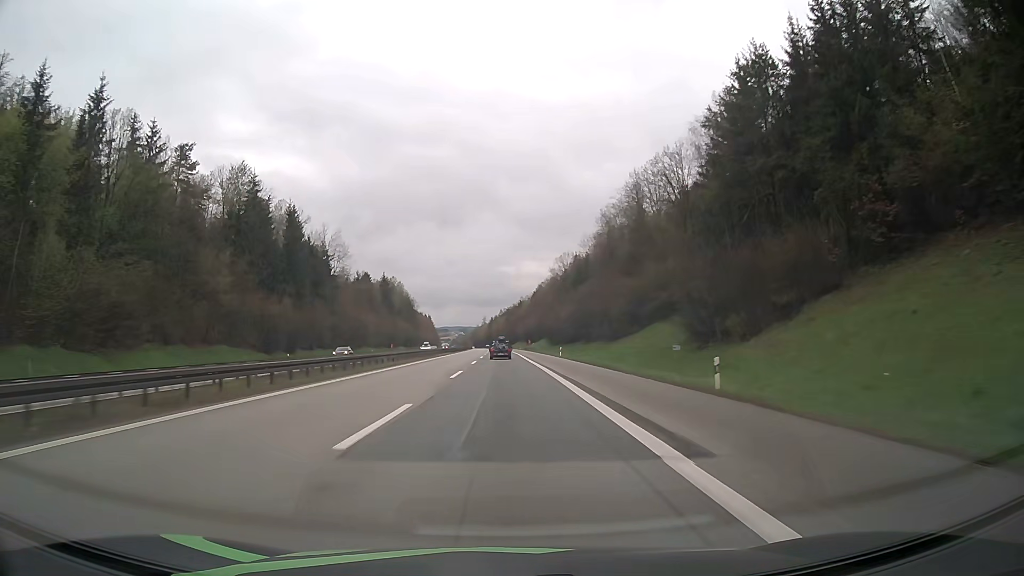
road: motorway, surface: asphalt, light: Day
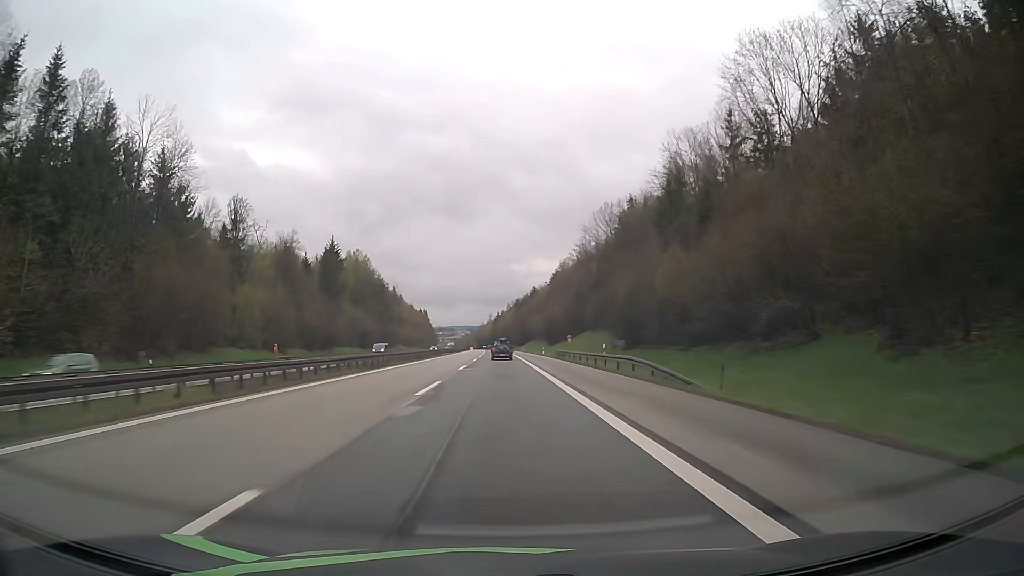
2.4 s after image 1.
(-0.5, +80.4) m; -1°
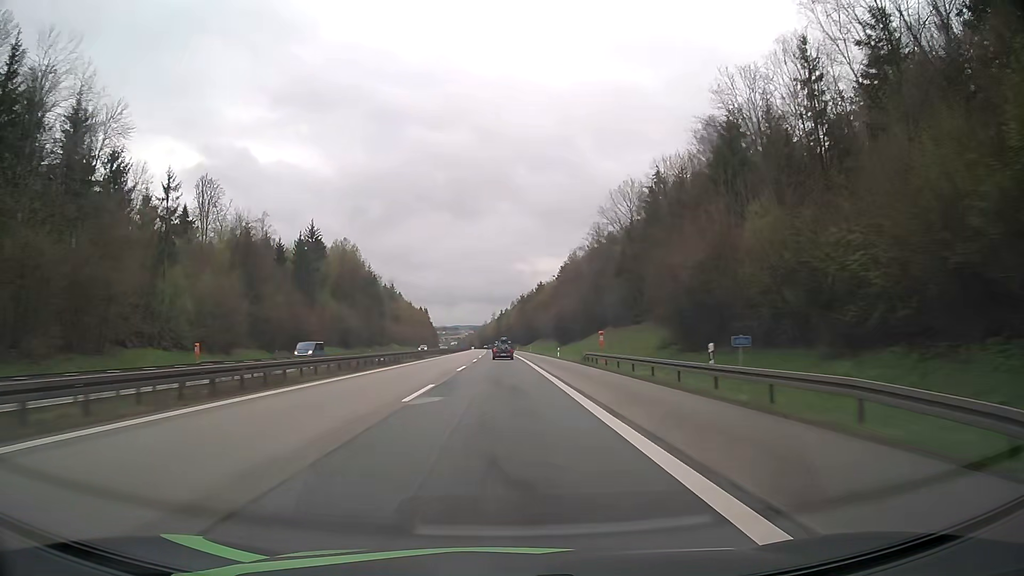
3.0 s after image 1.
(0.0, +20.0) m; 0°
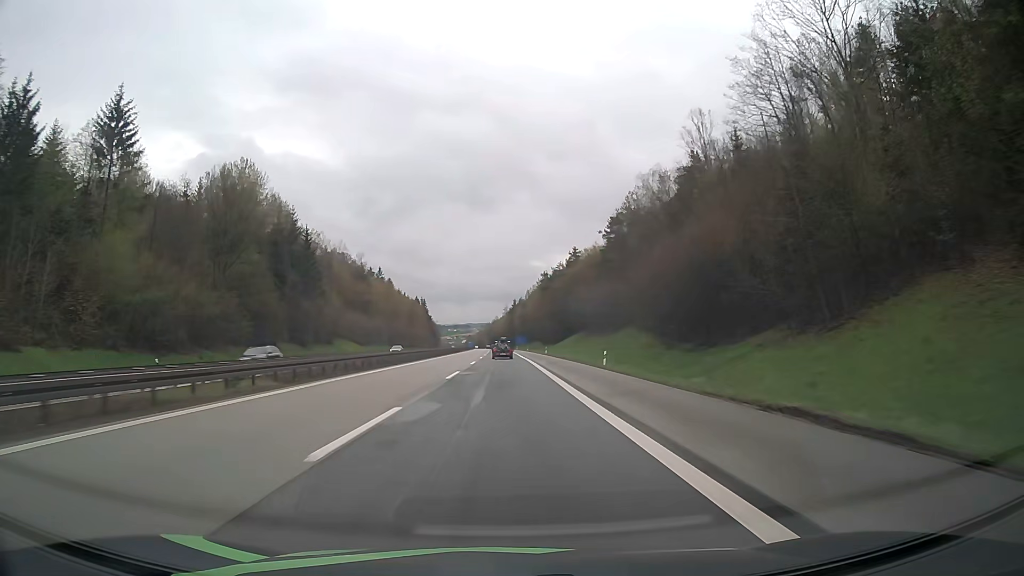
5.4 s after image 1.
(-0.8, +80.0) m; -1°
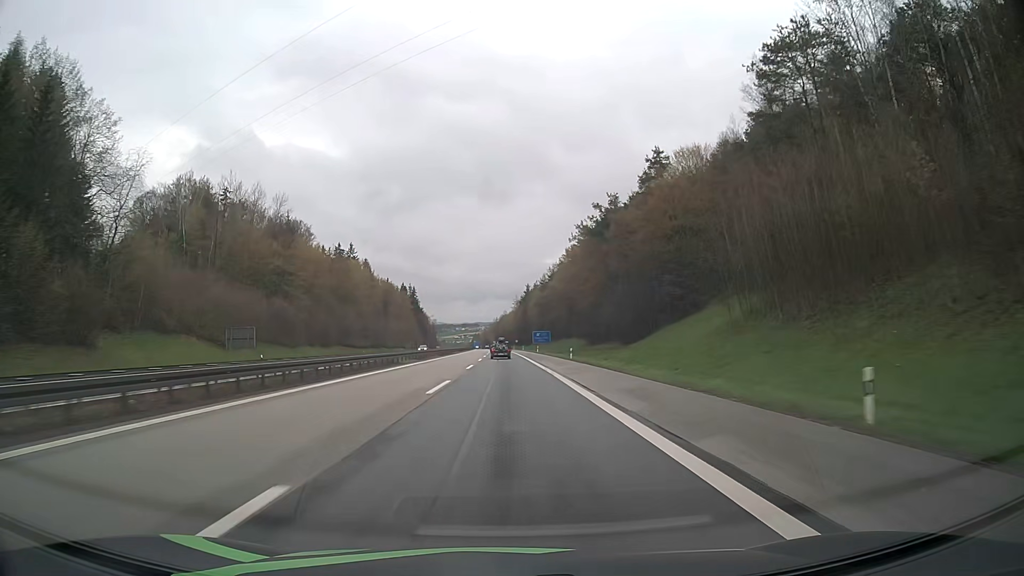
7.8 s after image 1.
(-0.6, +79.8) m; -1°
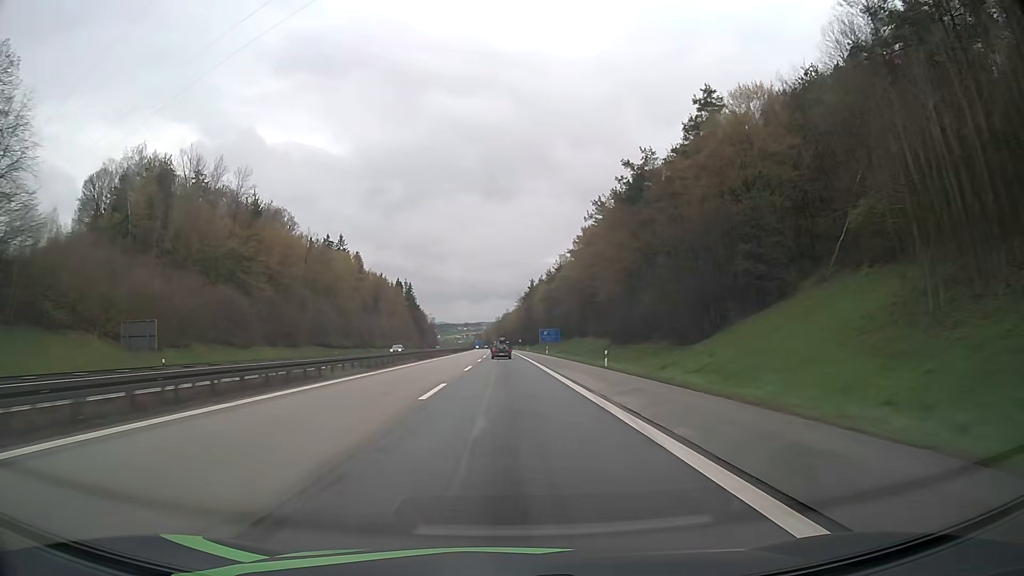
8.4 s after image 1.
(0.0, +19.9) m; 0°
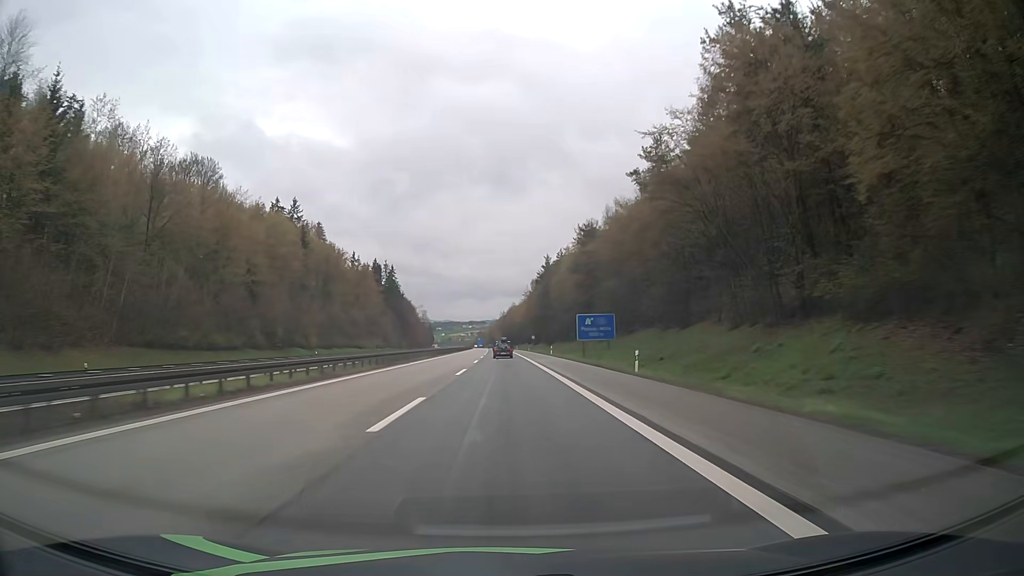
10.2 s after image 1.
(-0.4, +59.8) m; 0°
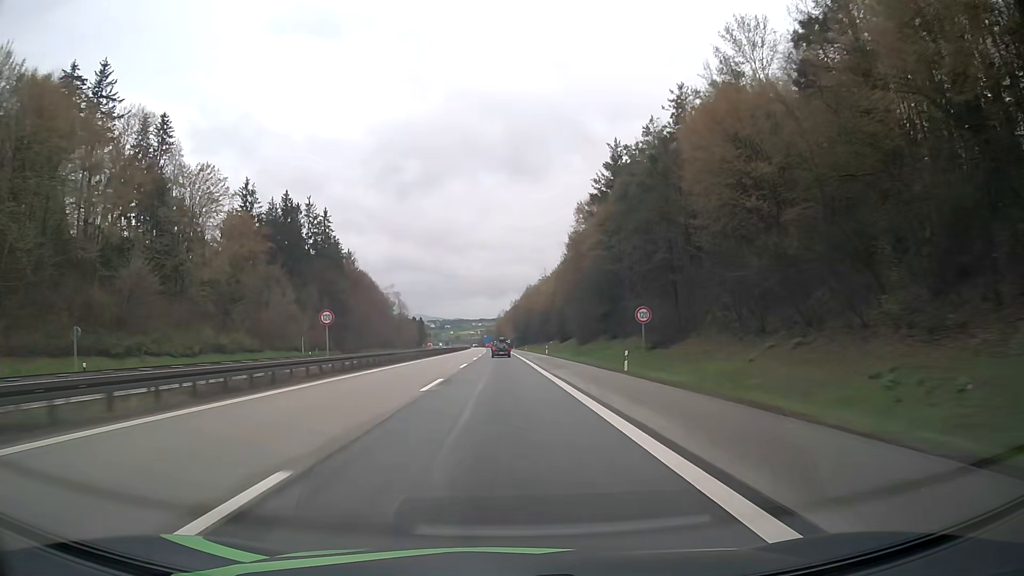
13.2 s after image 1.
(-1.0, +99.6) m; -1°
(0, +10) (0, +20) (0, +30) (0, +40) (0, +50) (0, +60) (-1, +70) (-1, +80) (-1, +90) (-1, +100) m
